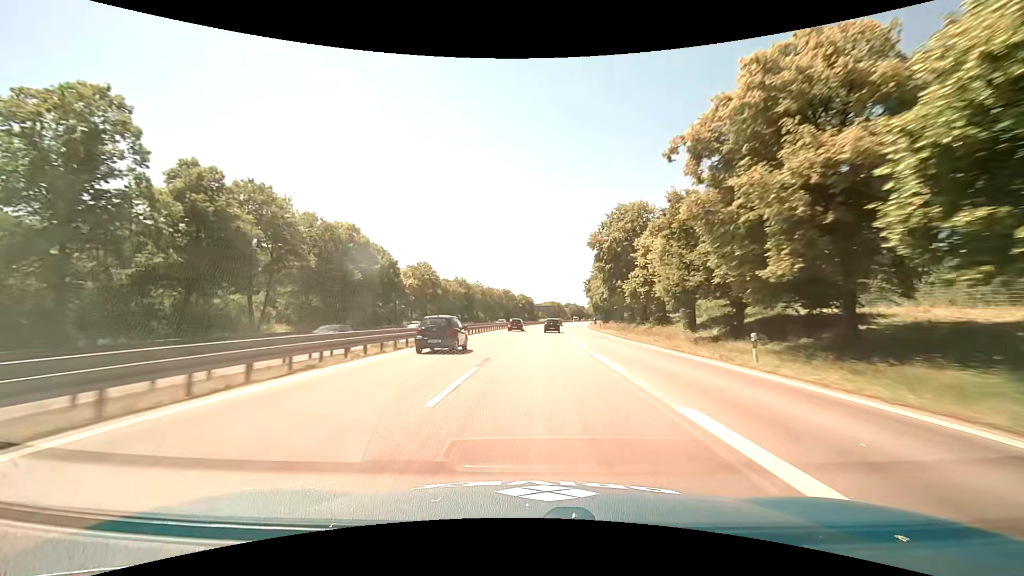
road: motorway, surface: asphalt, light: Day
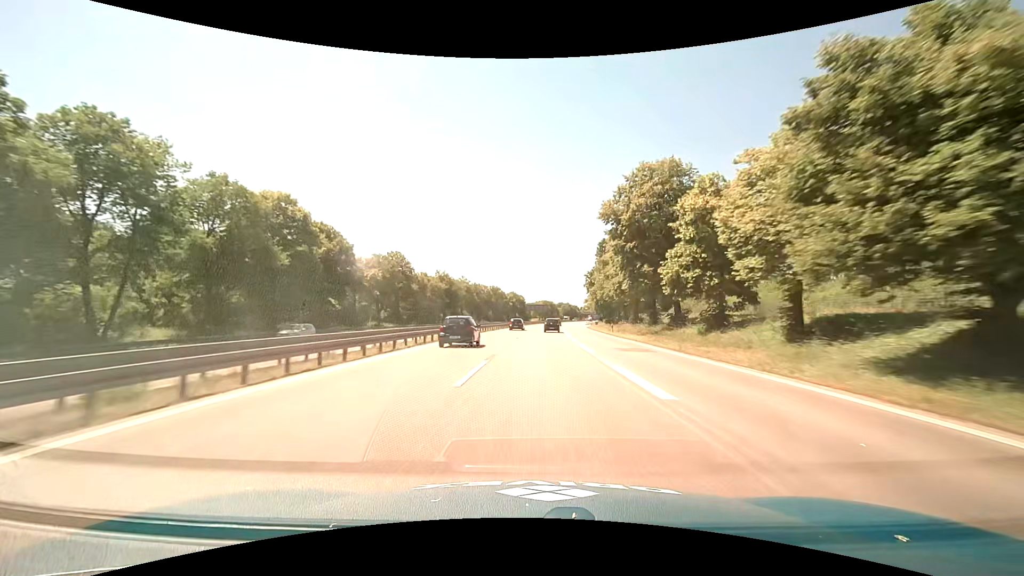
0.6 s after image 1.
(+0.2, +16.2) m; +1°
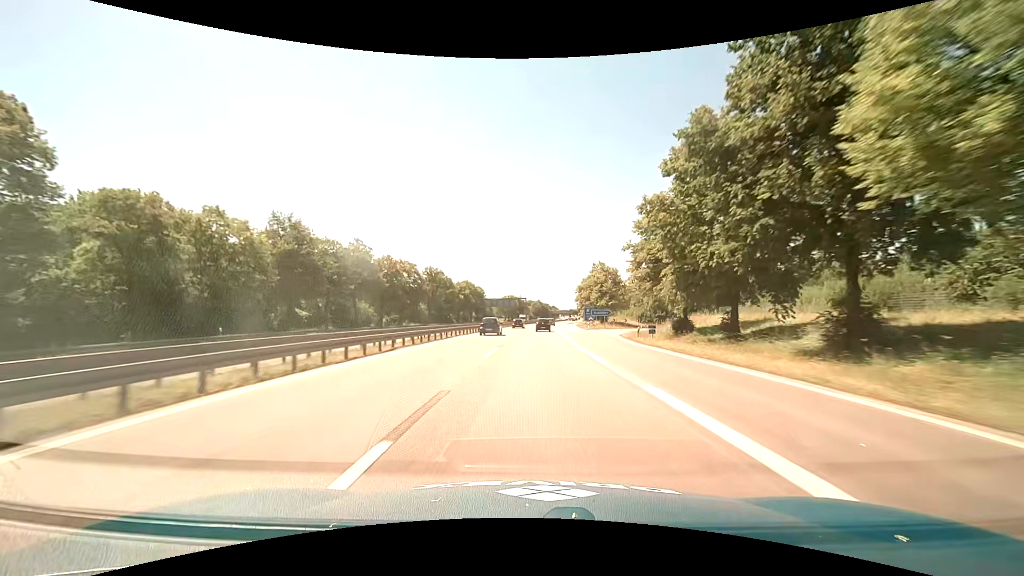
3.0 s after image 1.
(+2.1, +65.1) m; +4°
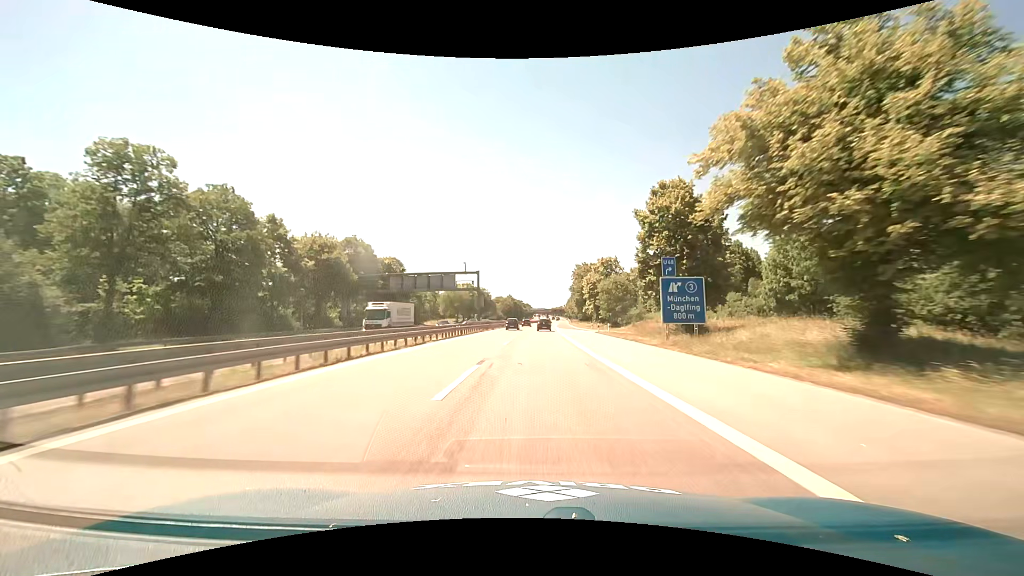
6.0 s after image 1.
(+2.3, +81.7) m; +3°
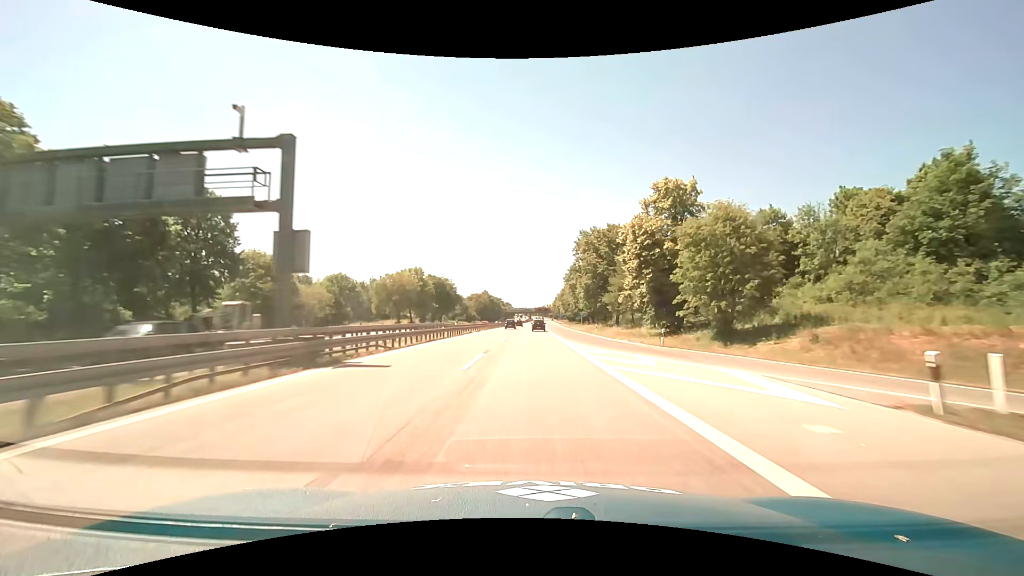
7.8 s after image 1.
(+0.9, +49.2) m; +2°
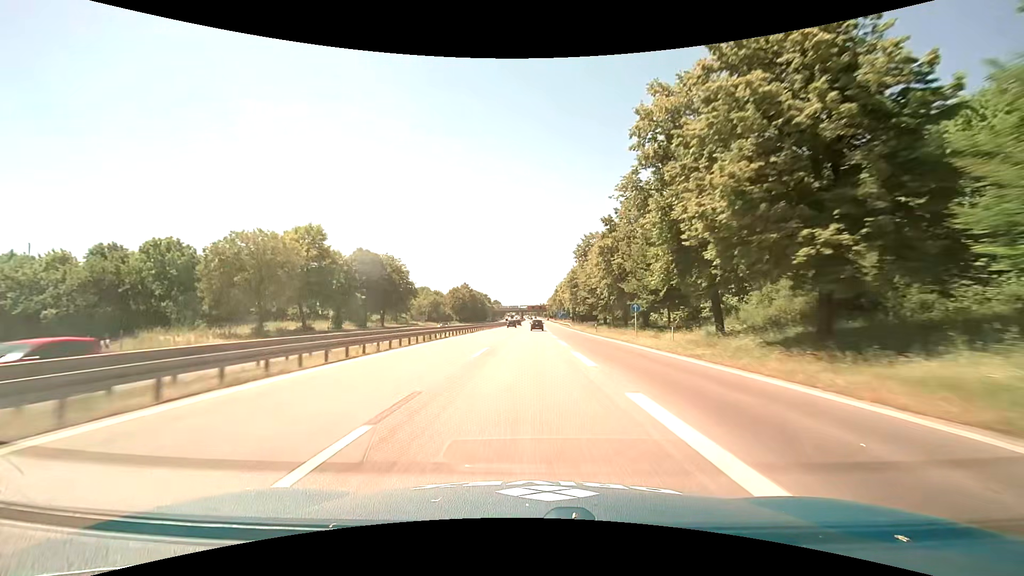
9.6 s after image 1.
(+0.6, +49.4) m; +1°
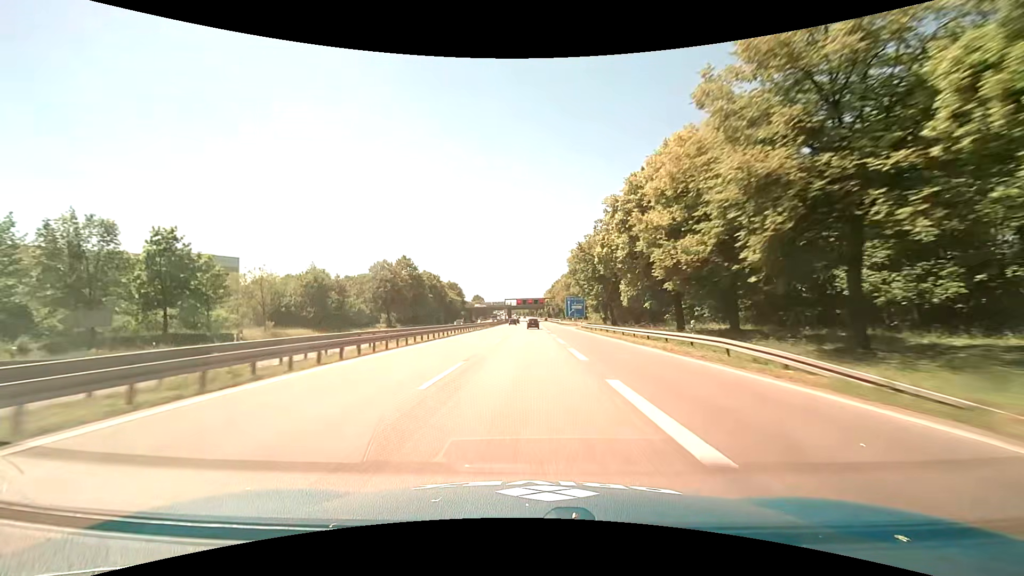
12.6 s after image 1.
(+1.1, +82.7) m; +1°
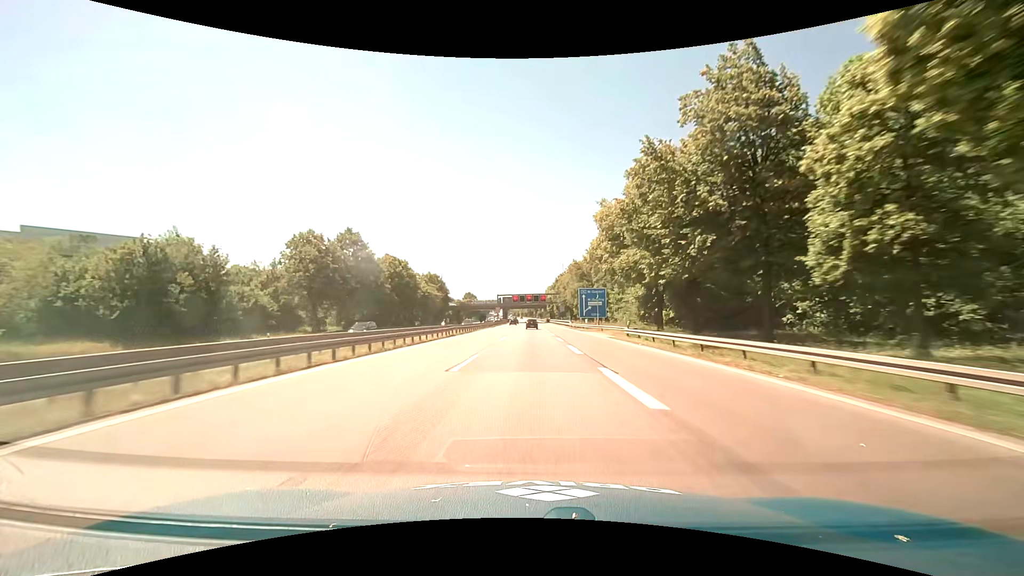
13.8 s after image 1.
(0.0, +33.1) m; 0°
(0, +10) (0, +20) (0, +30) (0, +40) (0, +50) (0, +60) (0, +70) (0, +80) (0, +90) (0, +100) m
